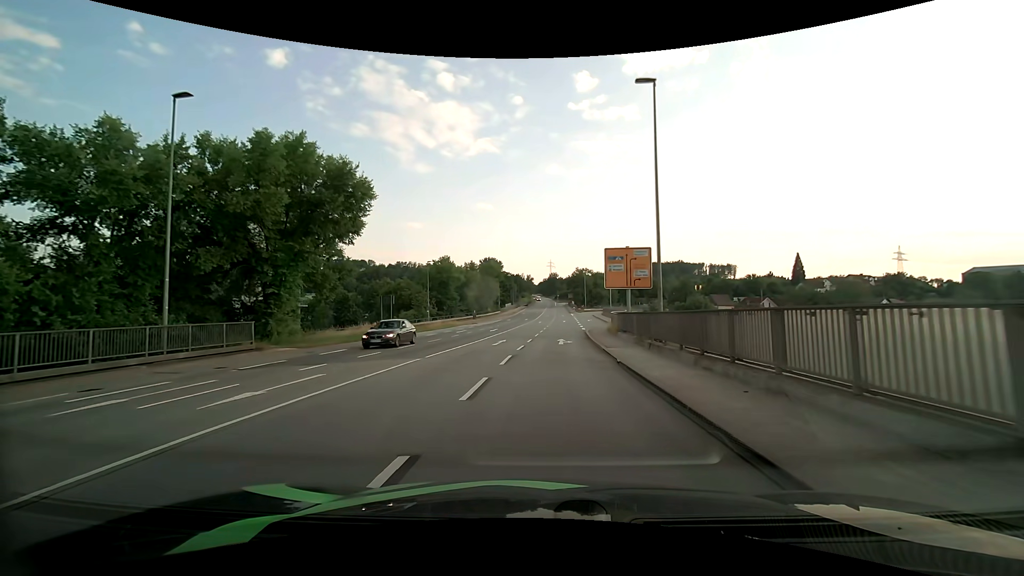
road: primary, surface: asphalt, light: Day
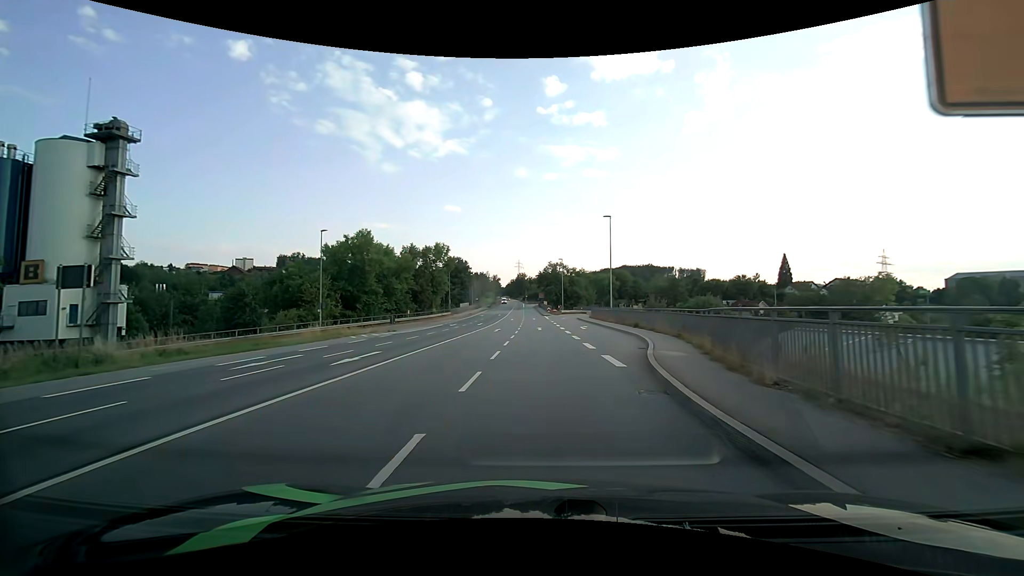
(+0.8, +29.3) m; +4°
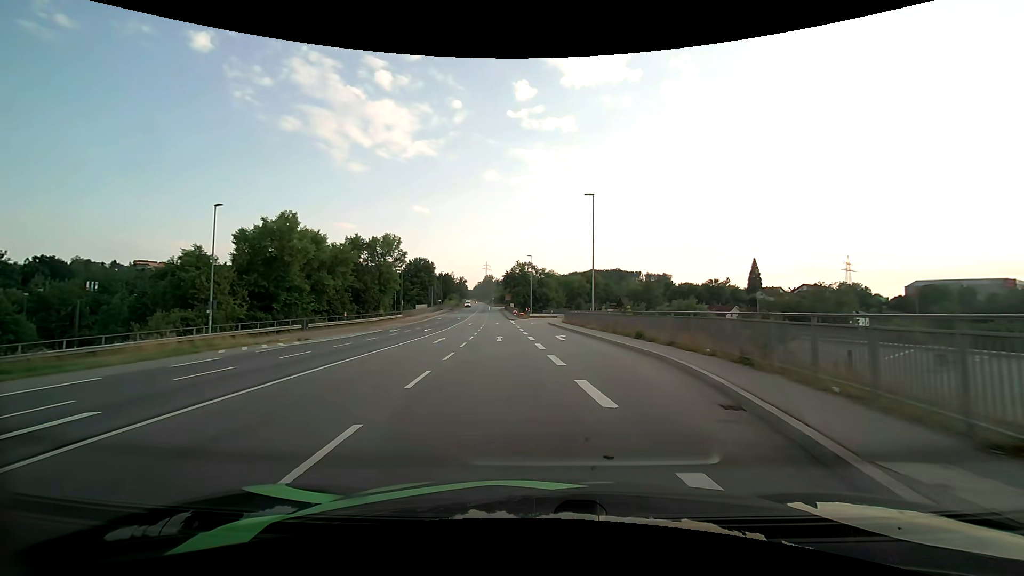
(+0.3, +11.1) m; +3°
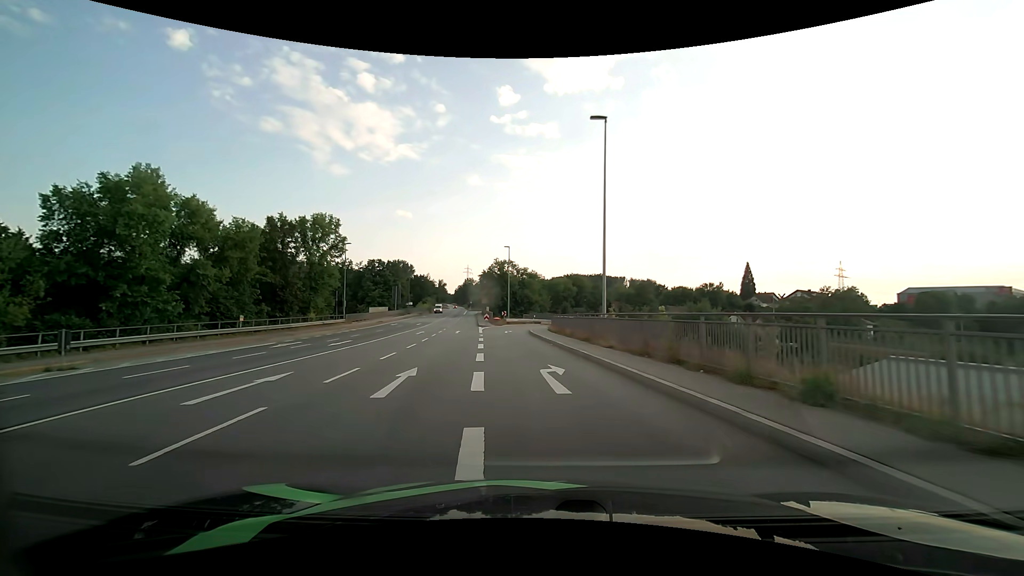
(+0.5, +16.4) m; +2°
(0, +10) (-1, +20) (-2, +30) (-3, +40) (-3, +50) (-1, +60) (+2, +69) (+8, +77) (+15, +84) (+24, +88) m
